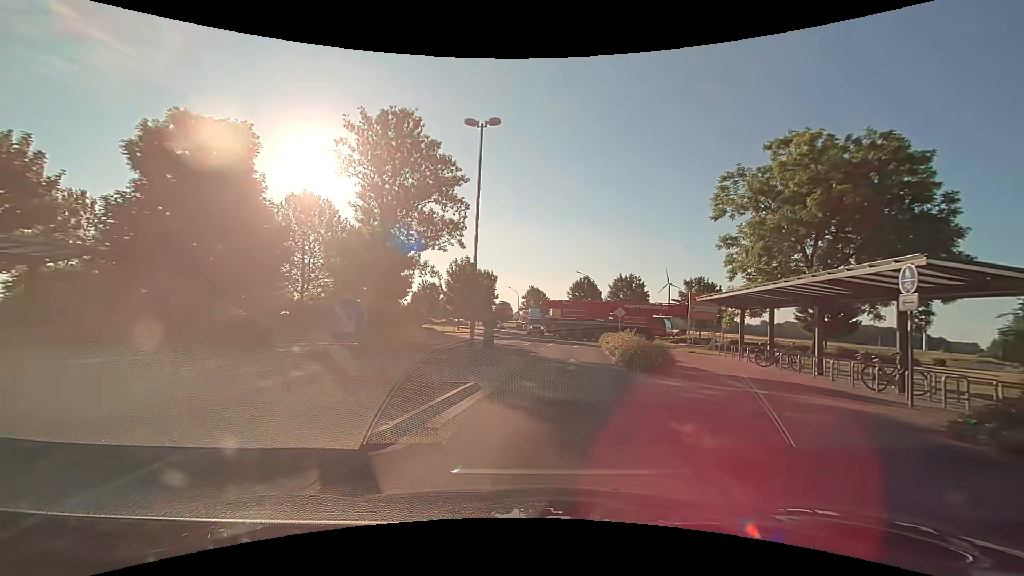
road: secondary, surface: asphalt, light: Day
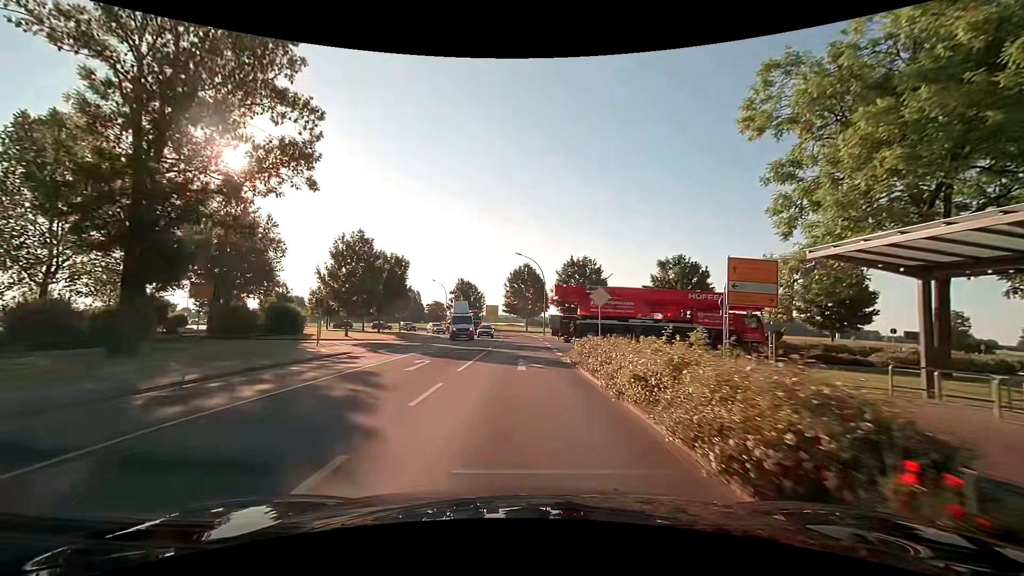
(+1.4, +18.5) m; +7°
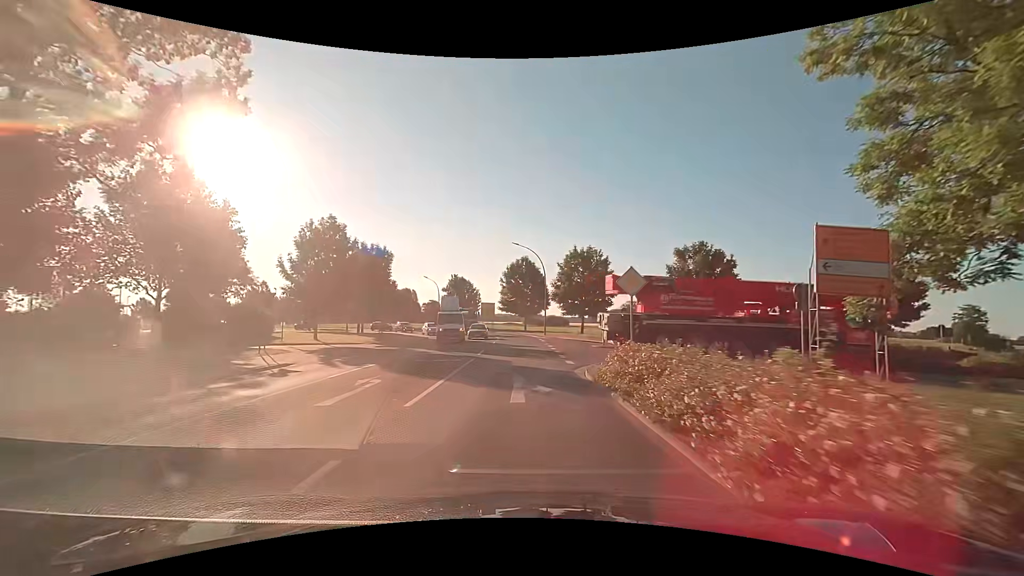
(0.0, +6.3) m; 0°
(0, +10) (0, +20) (0, +30) (0, +40) (-1, +50) (-3, +60) (-7, +69) (-12, +77) (-19, +85) (-27, +90) m
